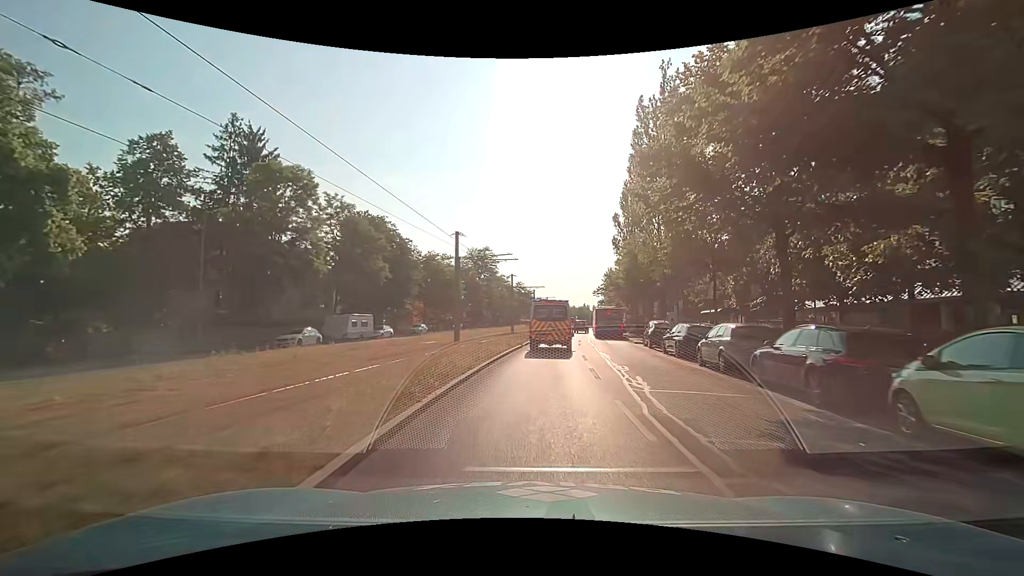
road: secondary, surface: asphalt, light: Day
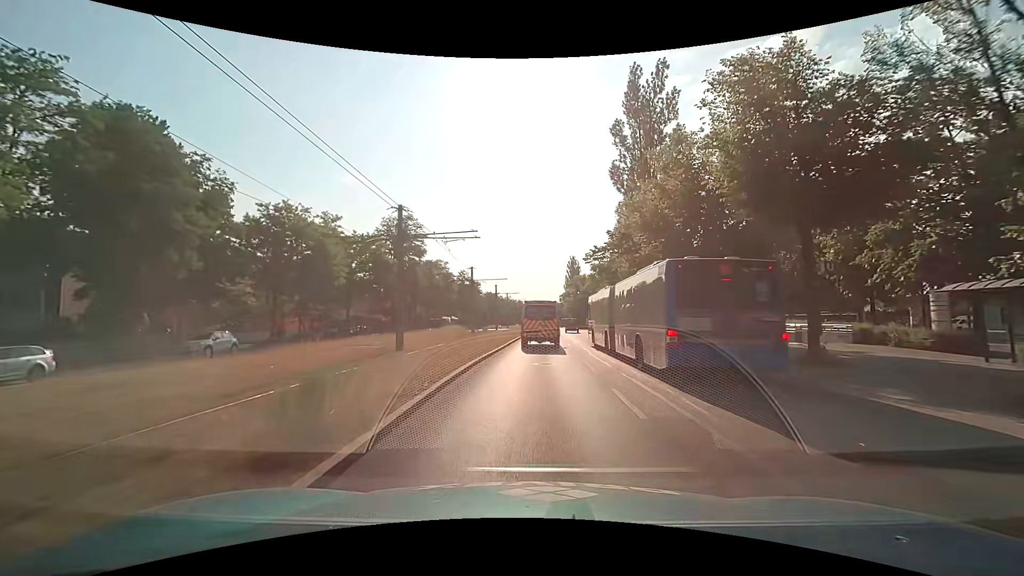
(+1.9, +35.2) m; +6°
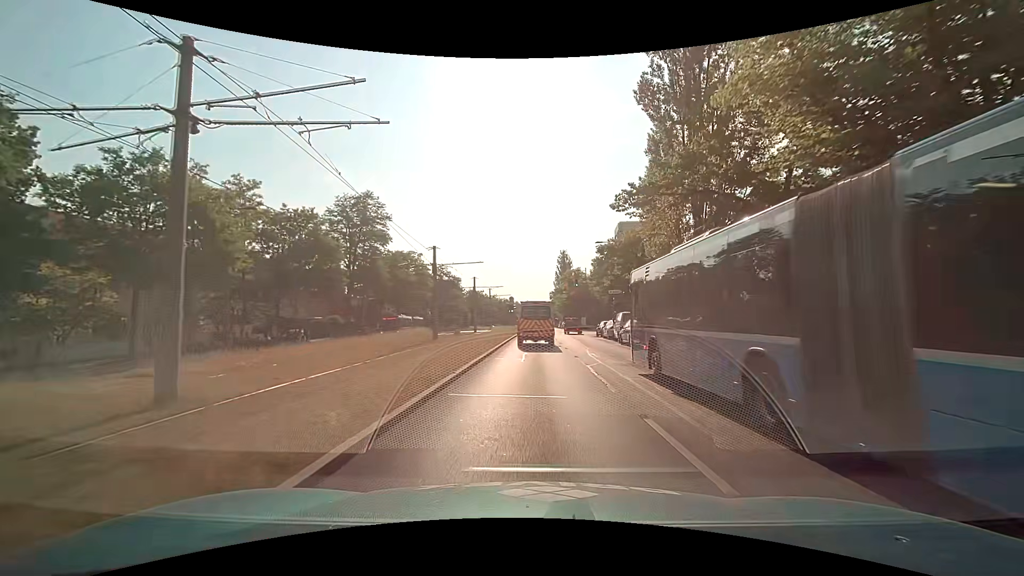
(+0.1, +14.3) m; +1°
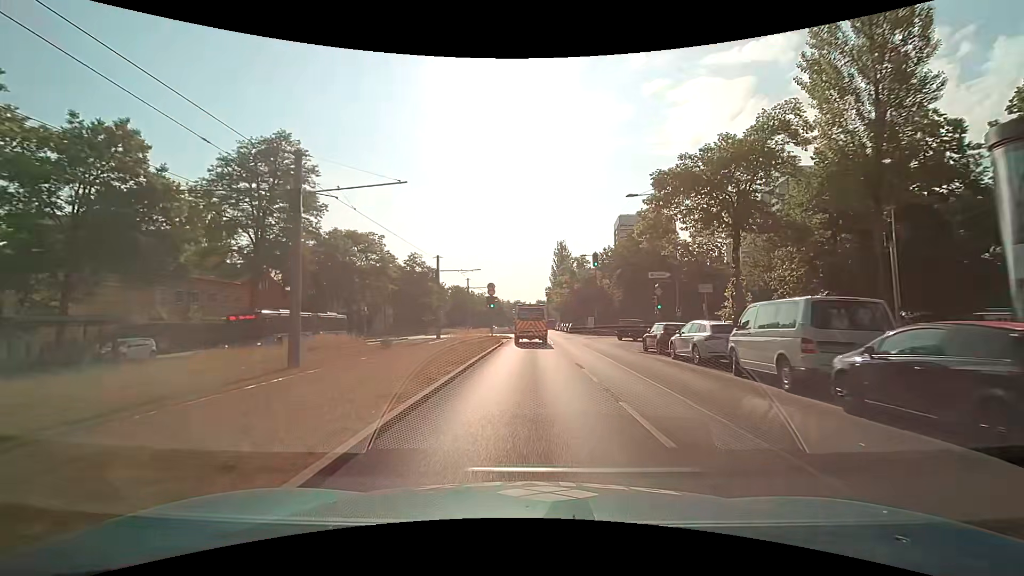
(+0.4, +21.5) m; +1°
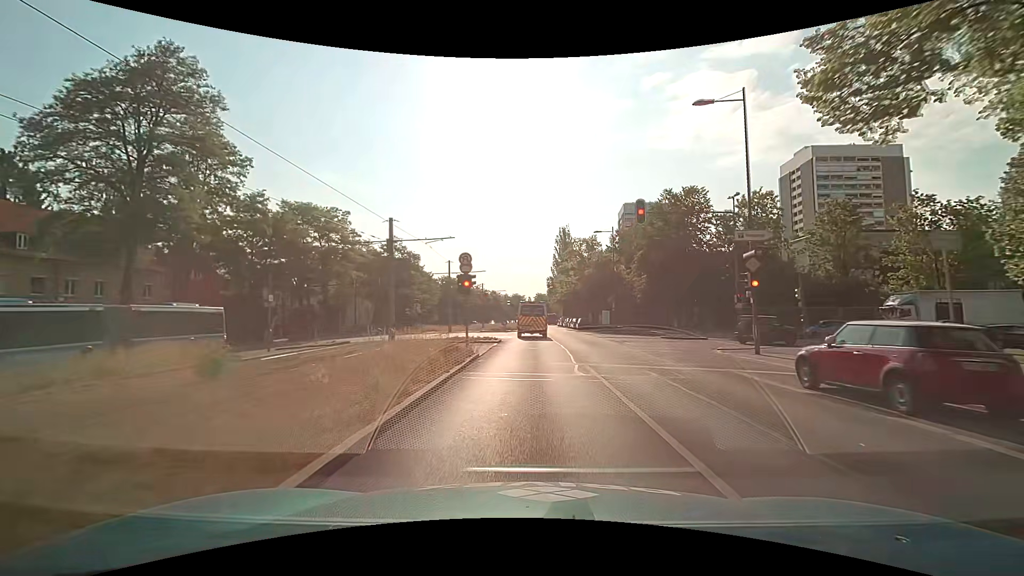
(+0.1, +14.2) m; 0°
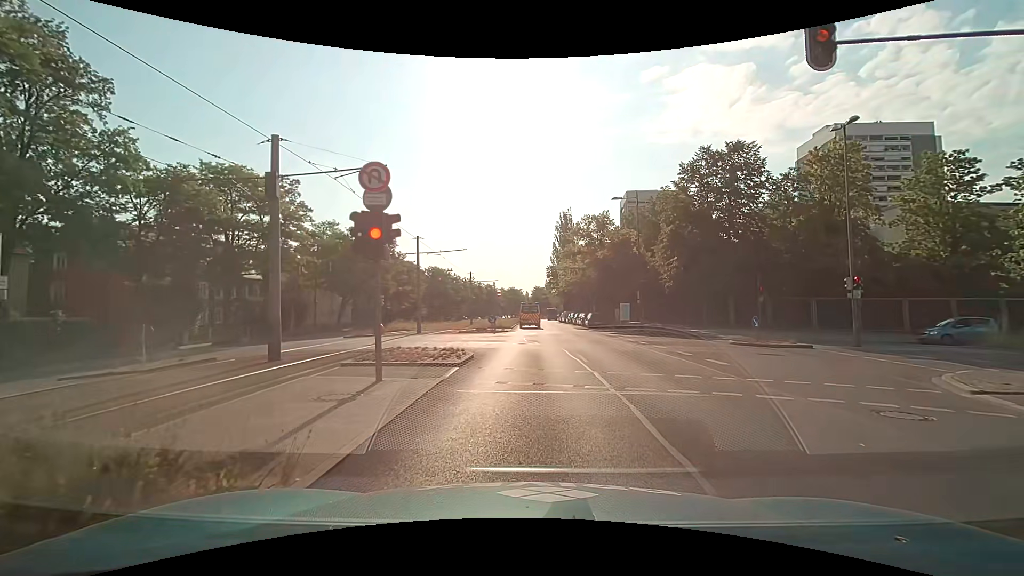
(+0.1, +11.8) m; 0°
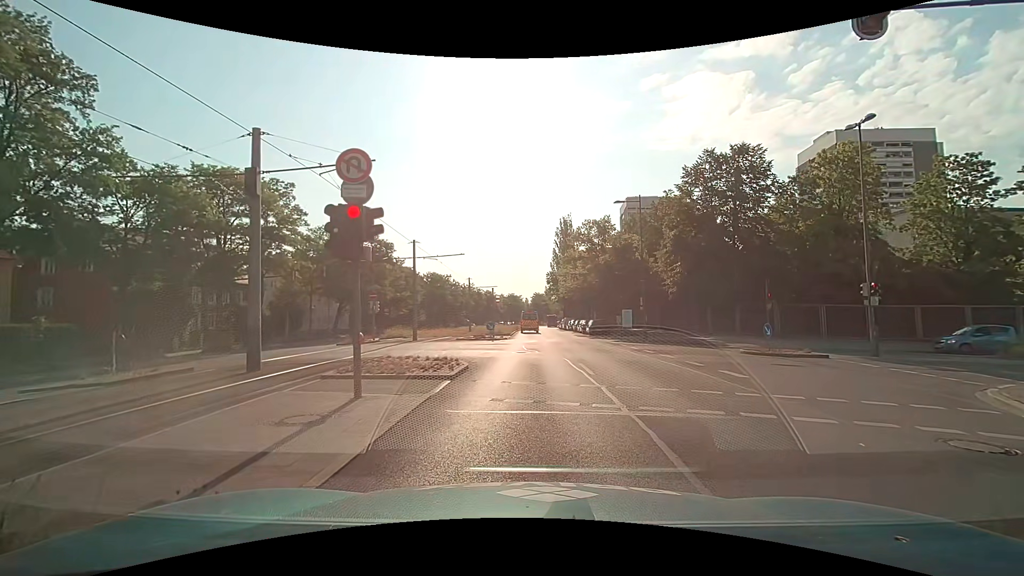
(0.0, +1.0) m; 0°
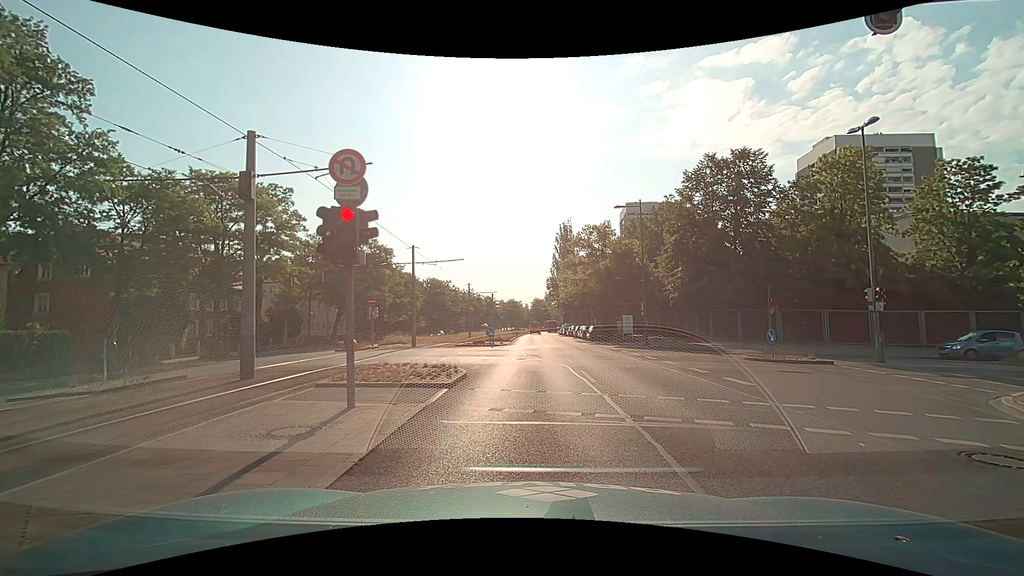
(0.0, +0.4) m; 0°
